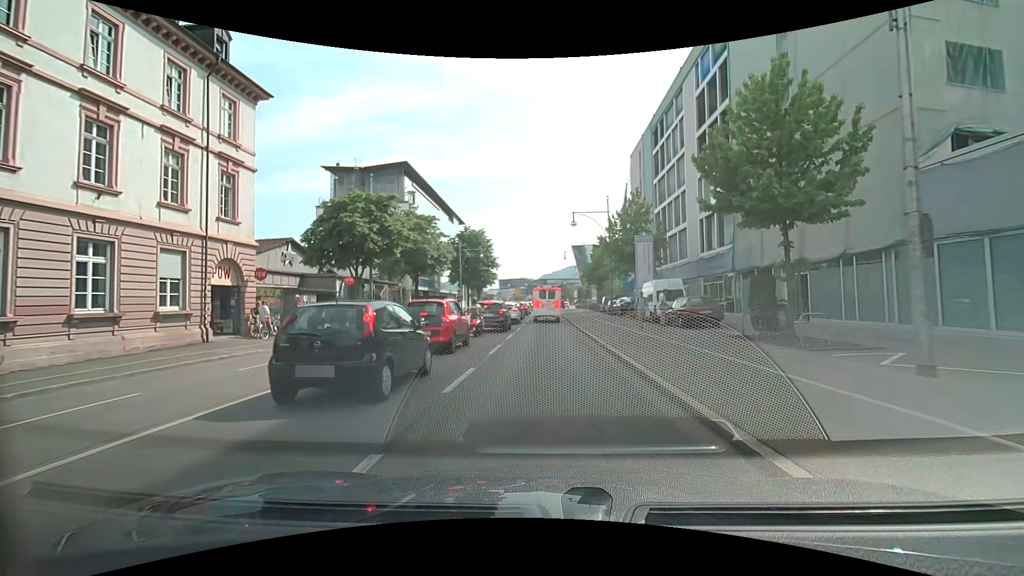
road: primary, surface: asphalt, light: Day
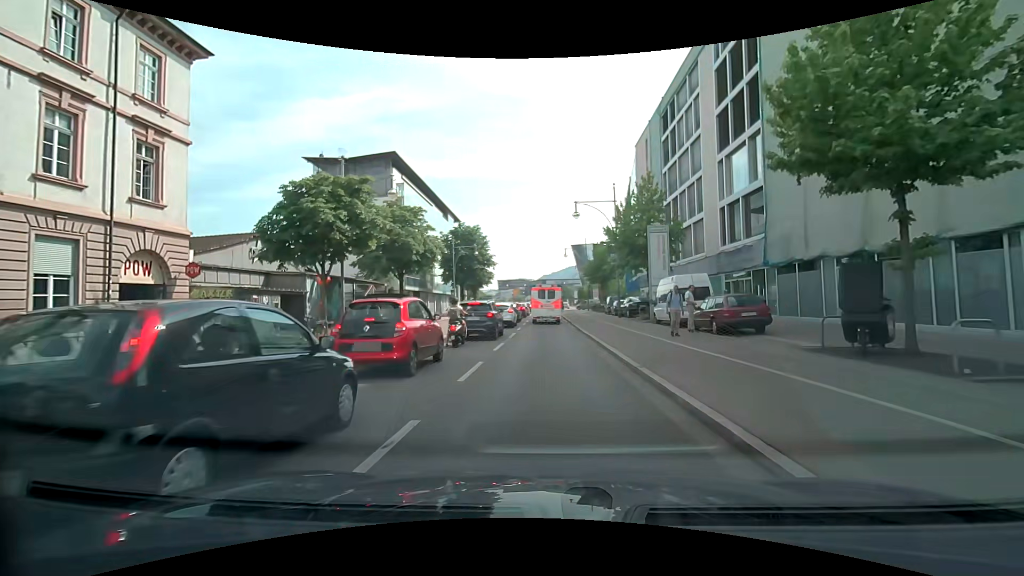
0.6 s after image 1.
(0.0, +4.7) m; 0°
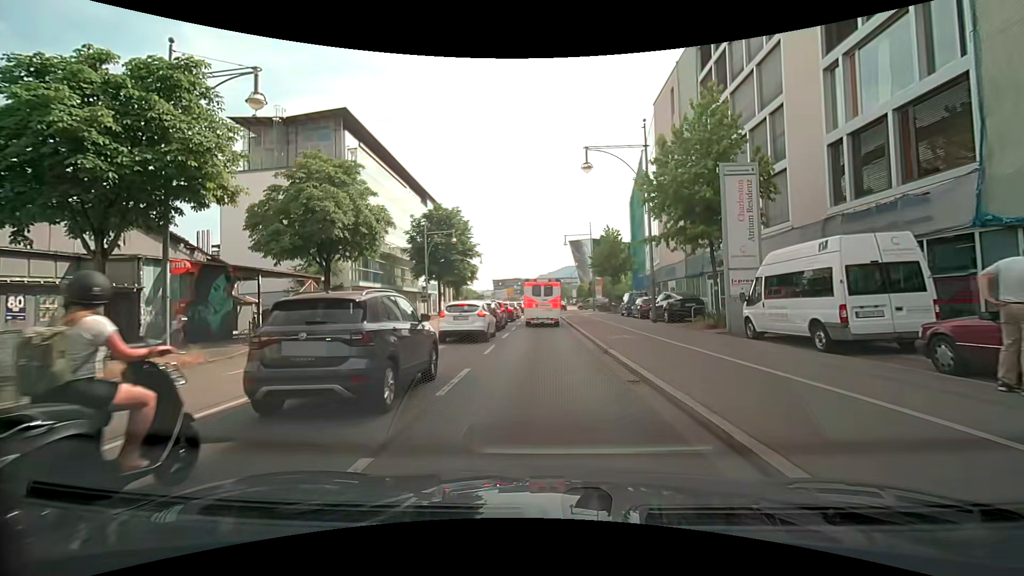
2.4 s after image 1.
(+0.1, +13.4) m; +1°
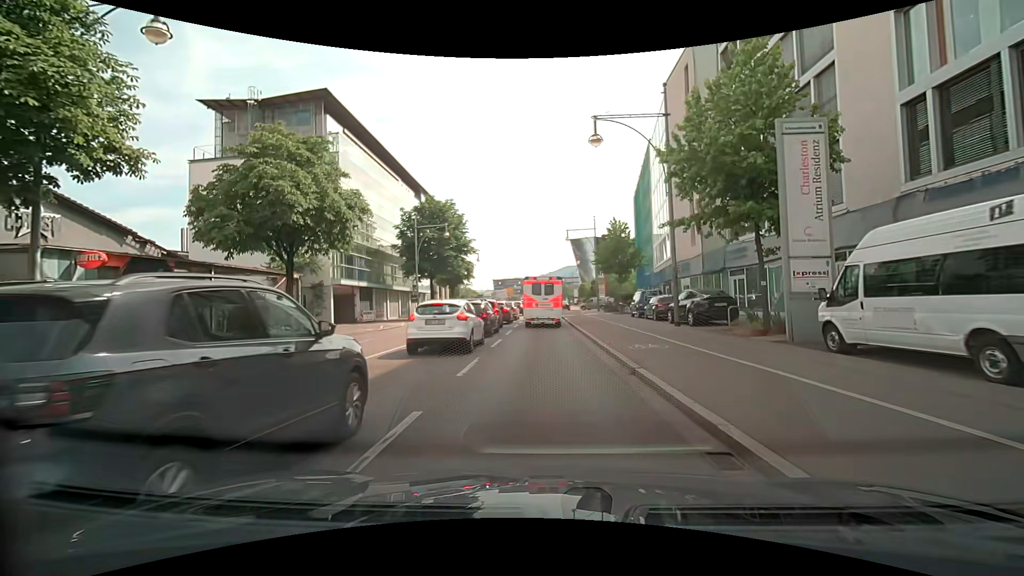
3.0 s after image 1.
(0.0, +4.2) m; -1°
